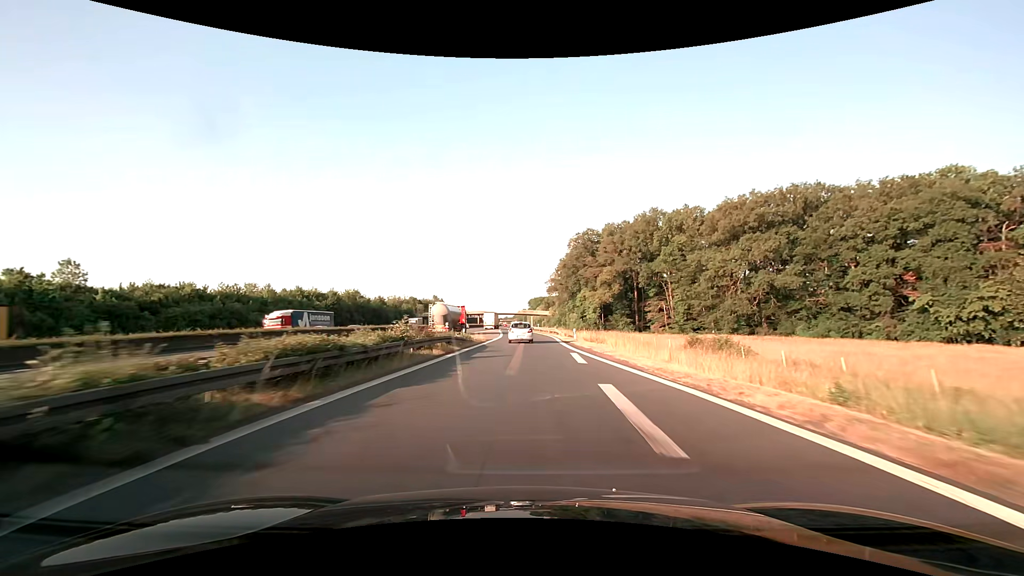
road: motorway_link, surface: asphalt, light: Day
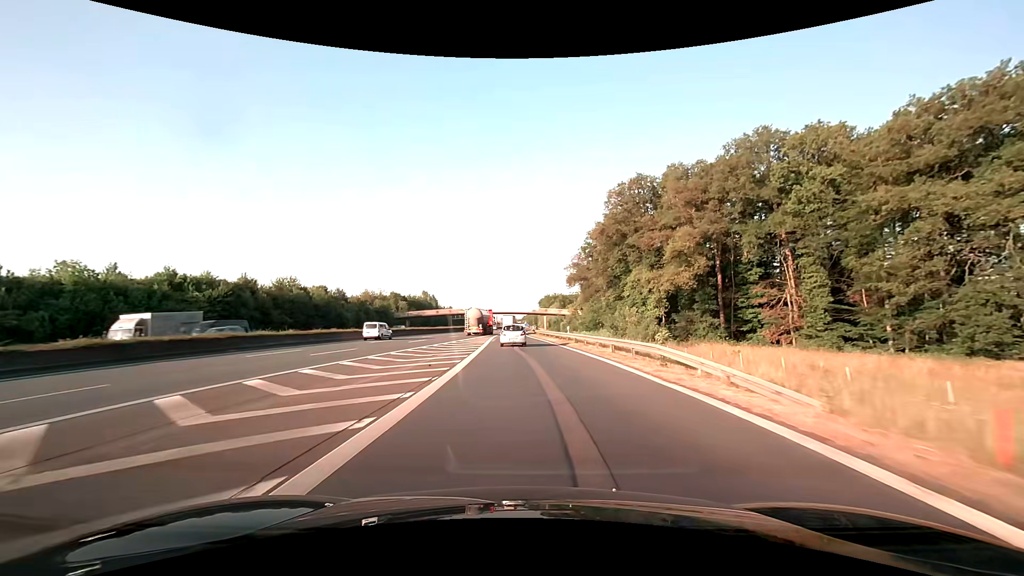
(-0.5, +46.4) m; -1°
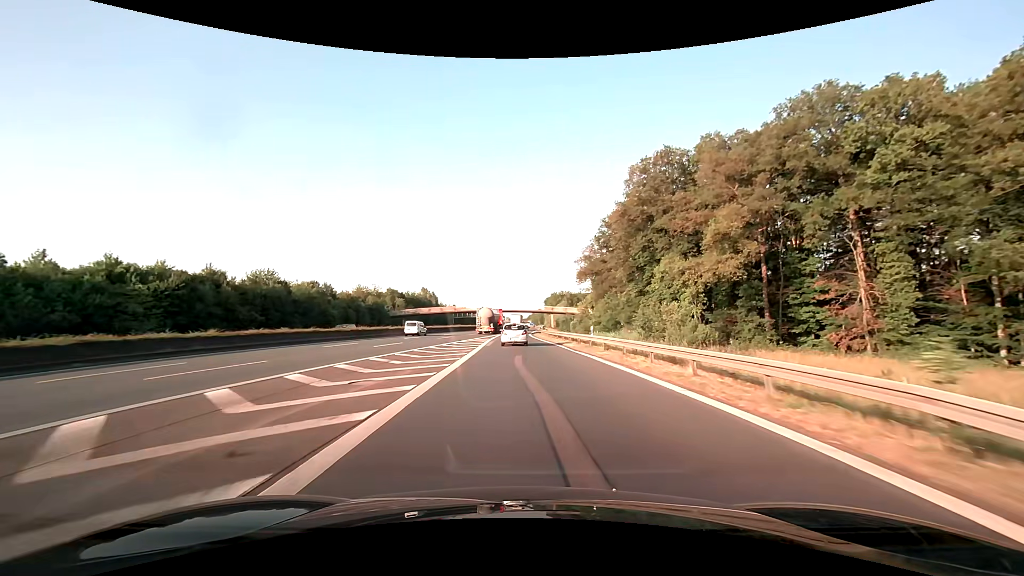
(0.0, +11.7) m; -1°
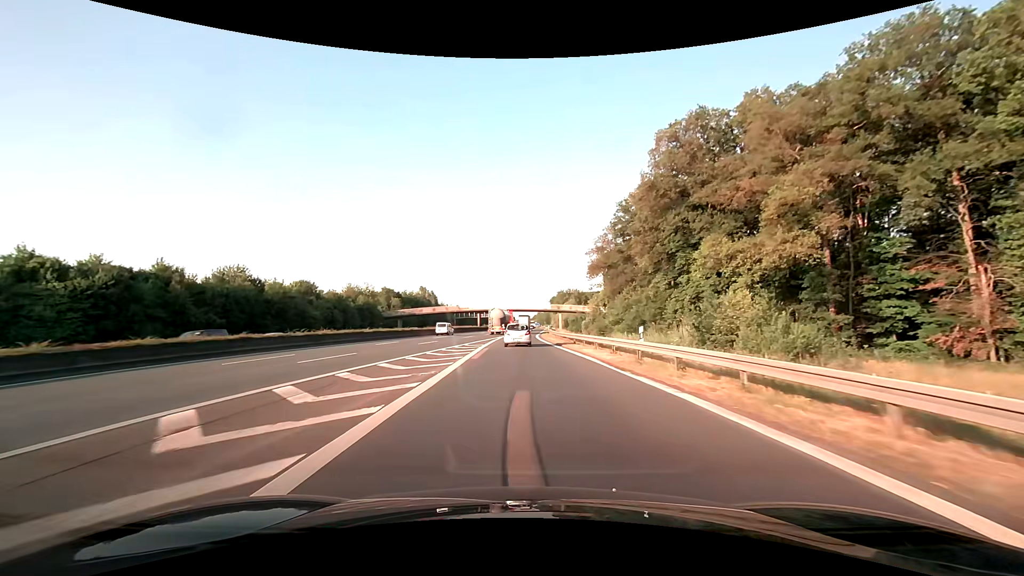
(0.0, +11.6) m; 0°
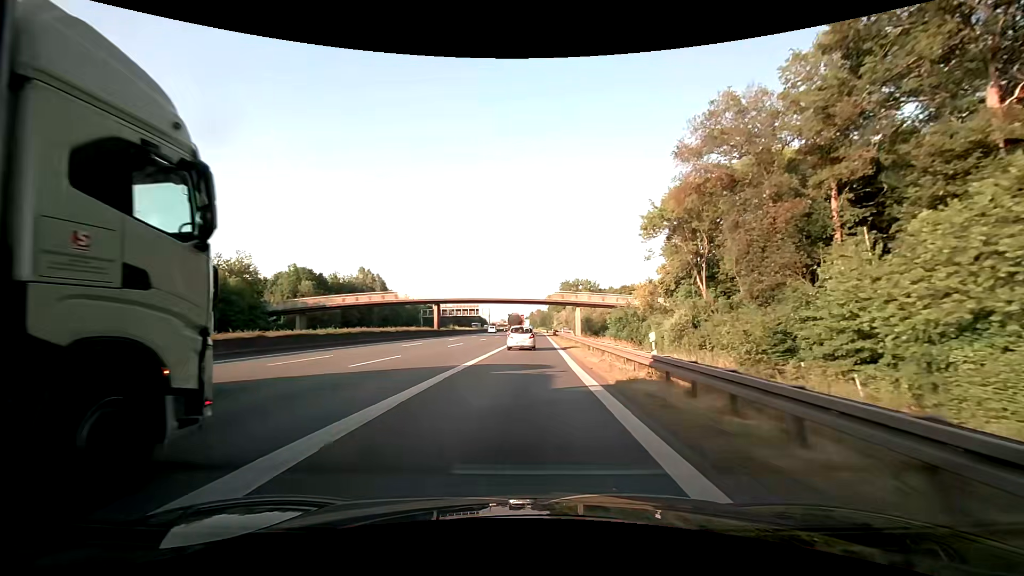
(-0.2, +56.5) m; +1°
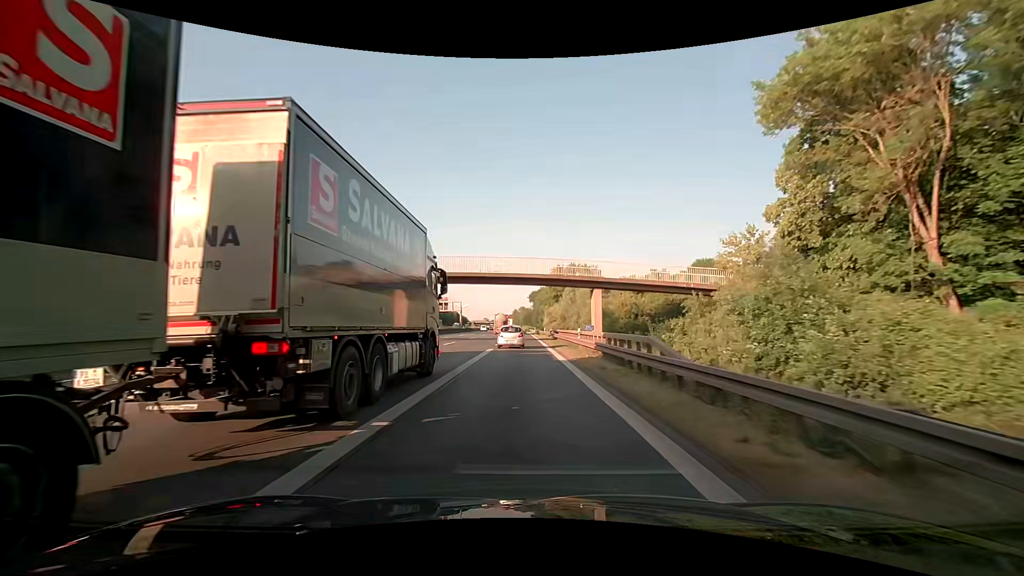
(+0.6, +34.0) m; +2°
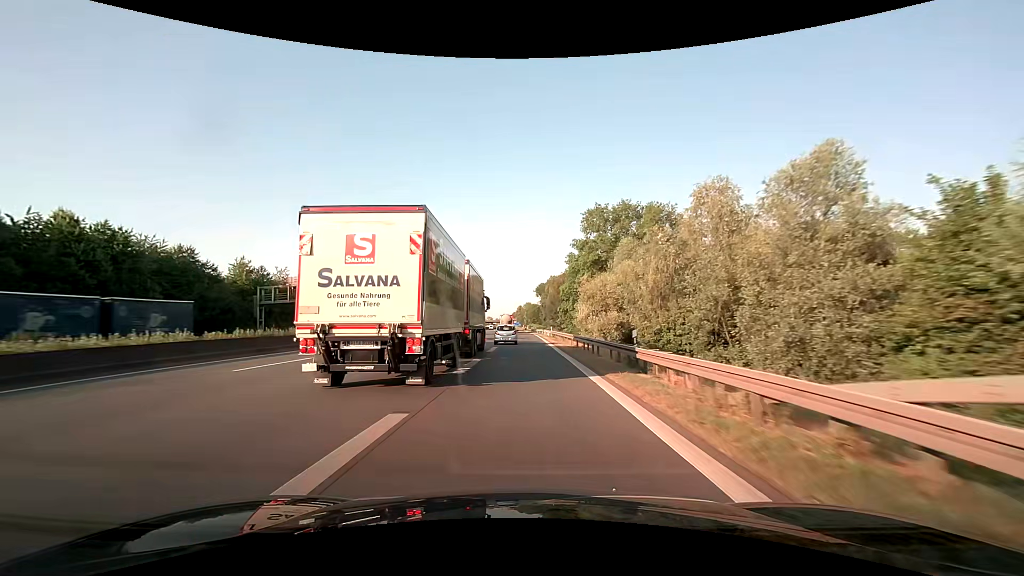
(-0.1, +59.1) m; -1°
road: motorway
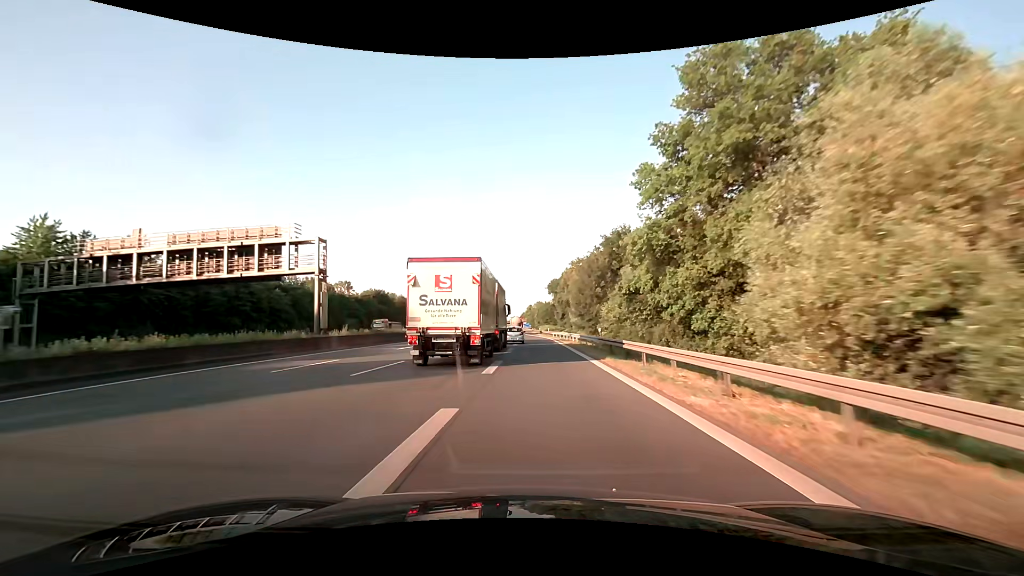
(-0.3, +35.4) m; -1°
(0, +10) (0, +20) (0, +30) (-1, +40) (-1, +50) (-1, +60) (-1, +70) (-1, +80) (-1, +90) (-1, +100) m
